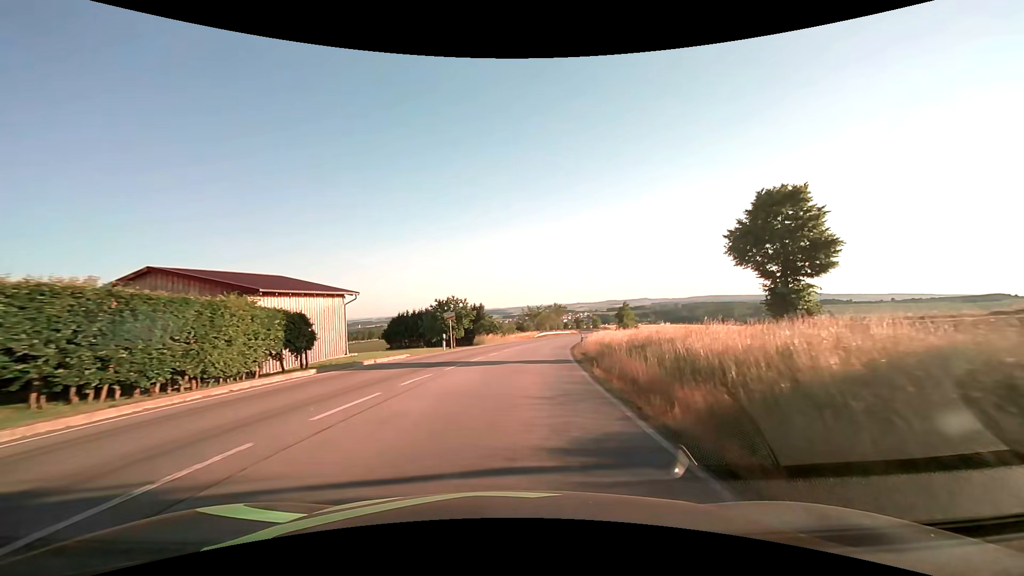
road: secondary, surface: asphalt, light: Day
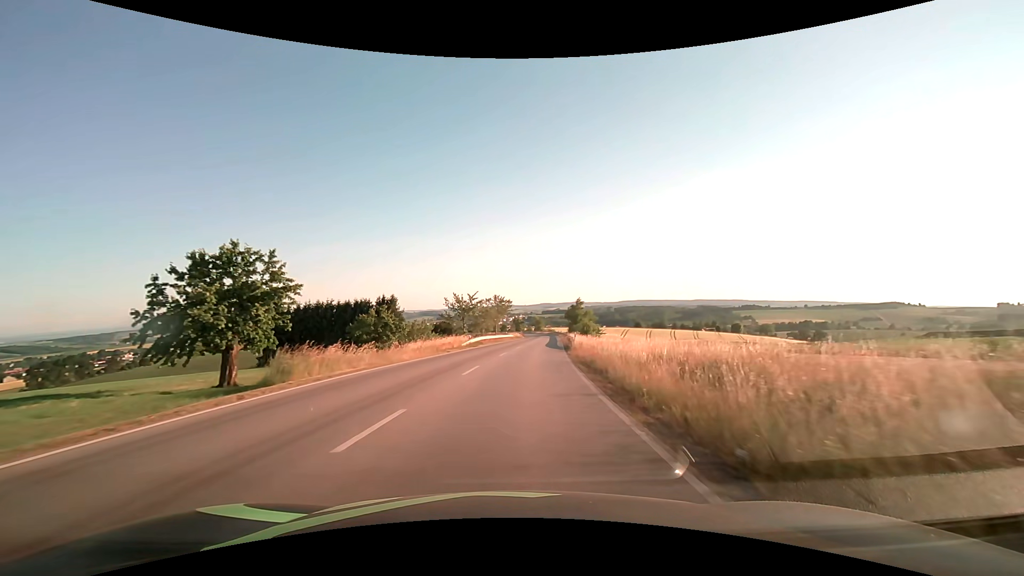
(+2.2, +33.6) m; +8°
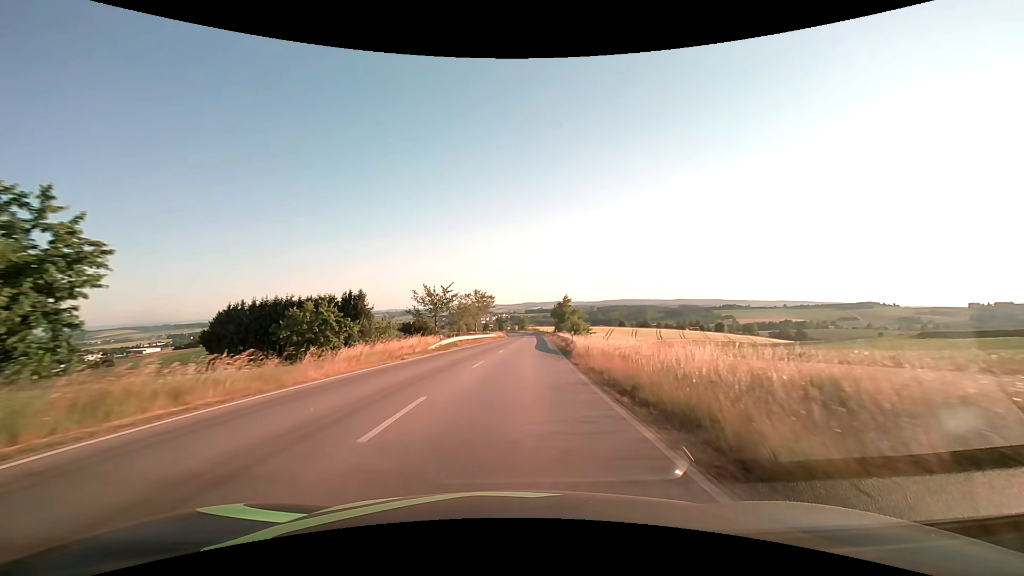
(+0.1, +9.3) m; +2°
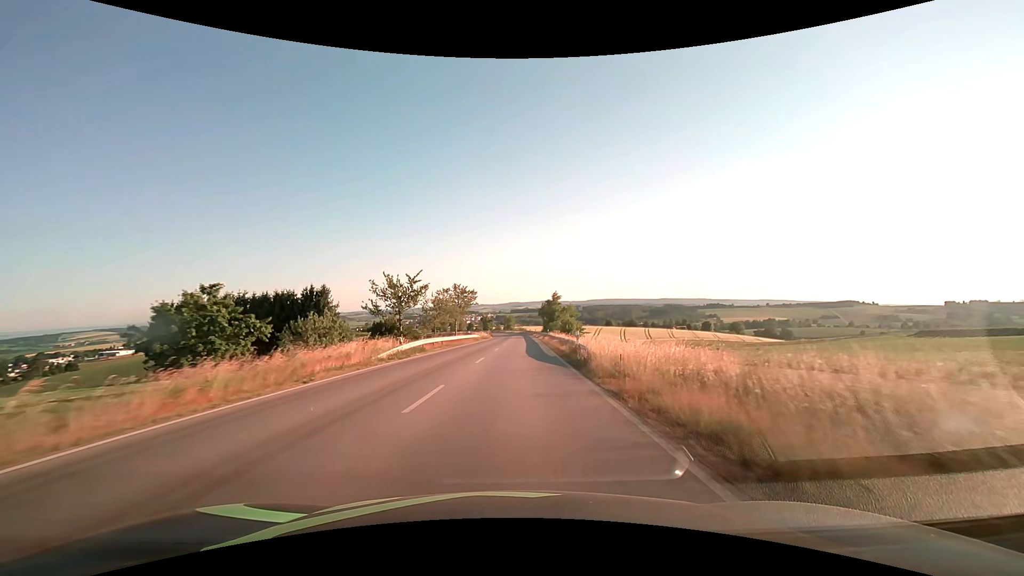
(+0.2, +9.6) m; +2°
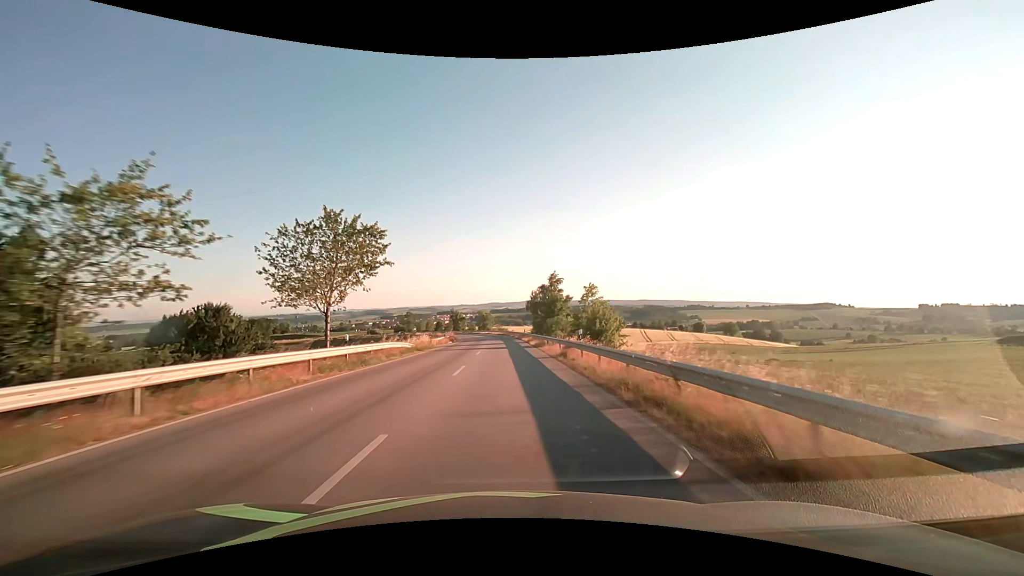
(+1.1, +42.0) m; +2°
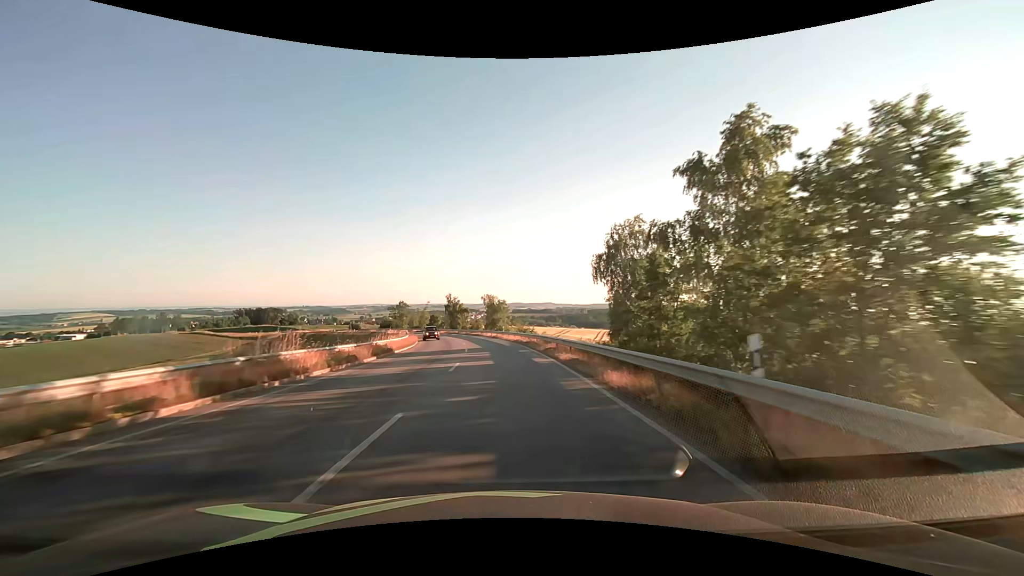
(-0.6, +59.3) m; -3°
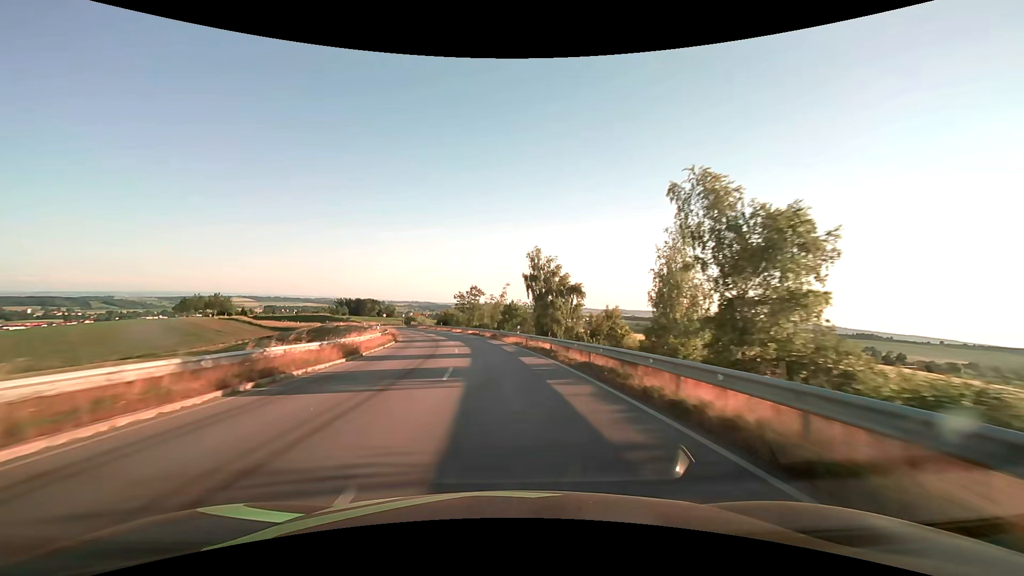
(-5.5, +63.7) m; -11°
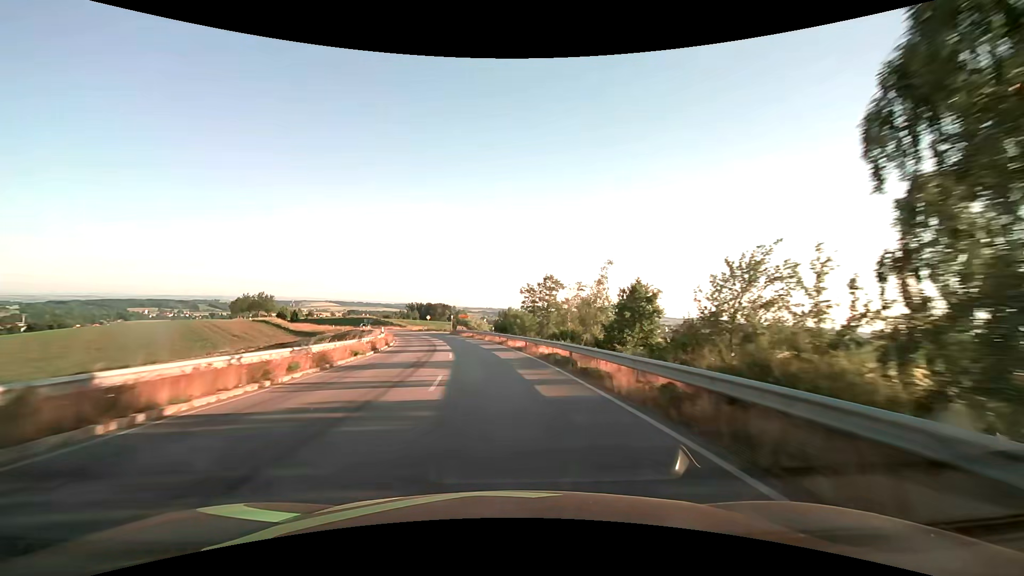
(-2.6, +37.4) m; -8°
(0, +10) (-1, +20) (-2, +30) (-3, +40) (-5, +50) (-7, +59) (-10, +69) (-13, +79) (-16, +88) (-20, +97) m
